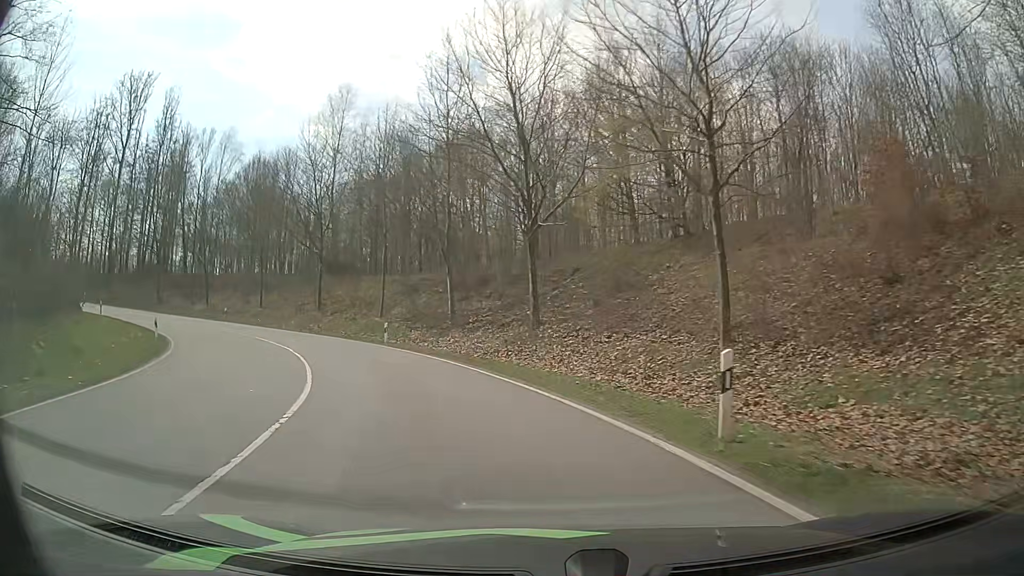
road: primary_link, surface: asphalt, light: Day
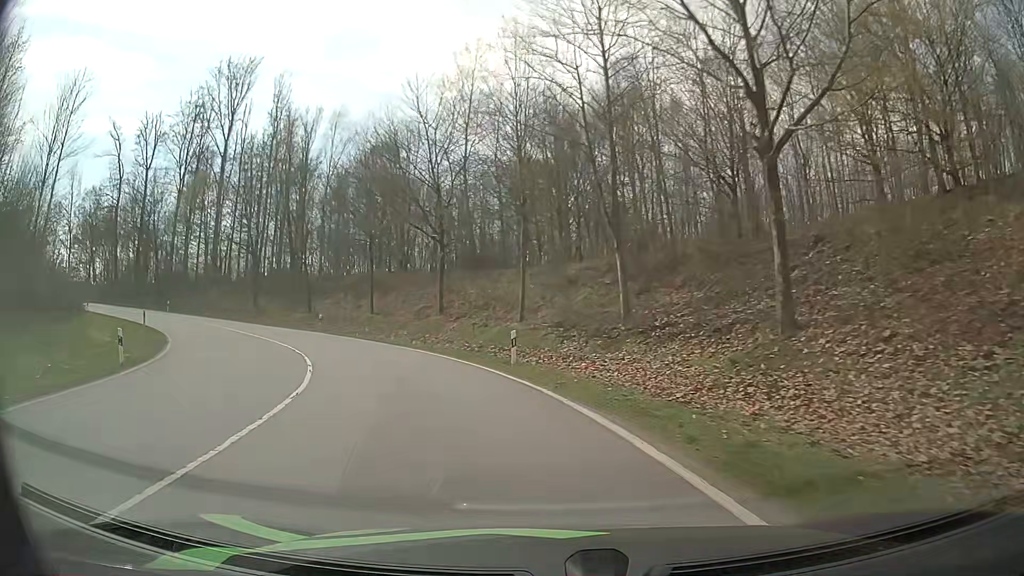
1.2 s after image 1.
(-1.5, +13.3) m; -14°
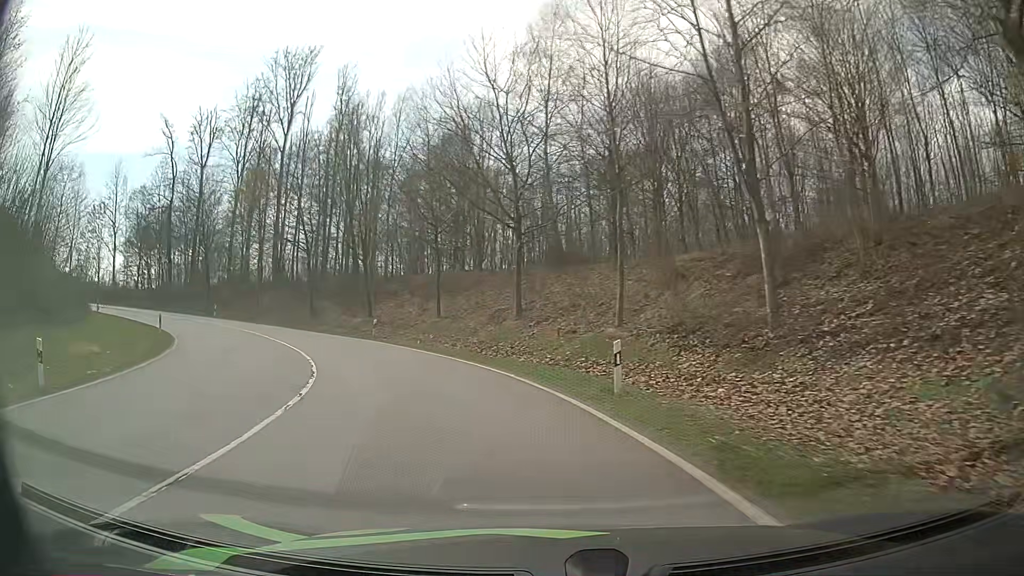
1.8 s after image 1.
(-0.4, +6.8) m; -8°
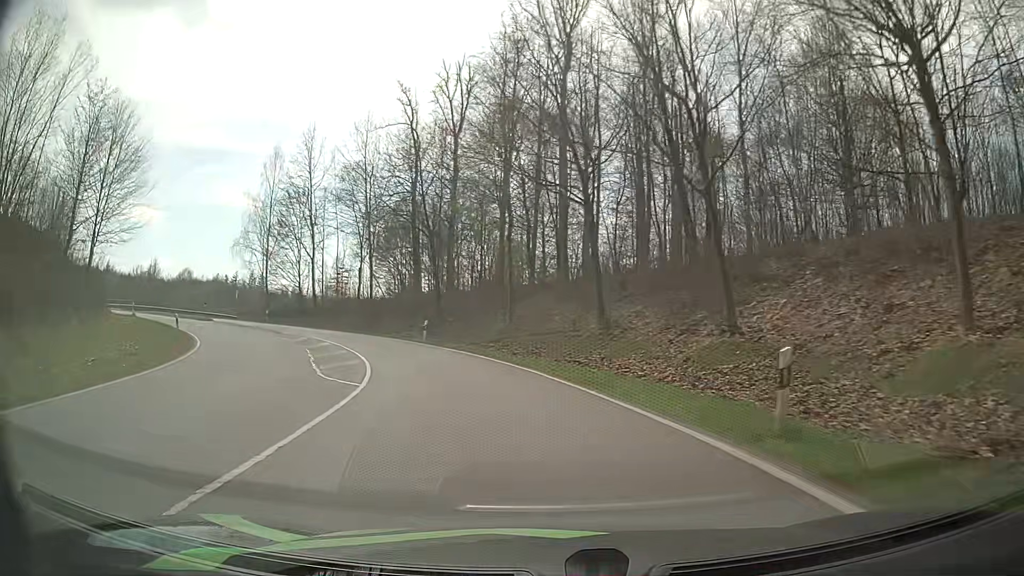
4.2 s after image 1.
(-6.7, +26.6) m; -28°
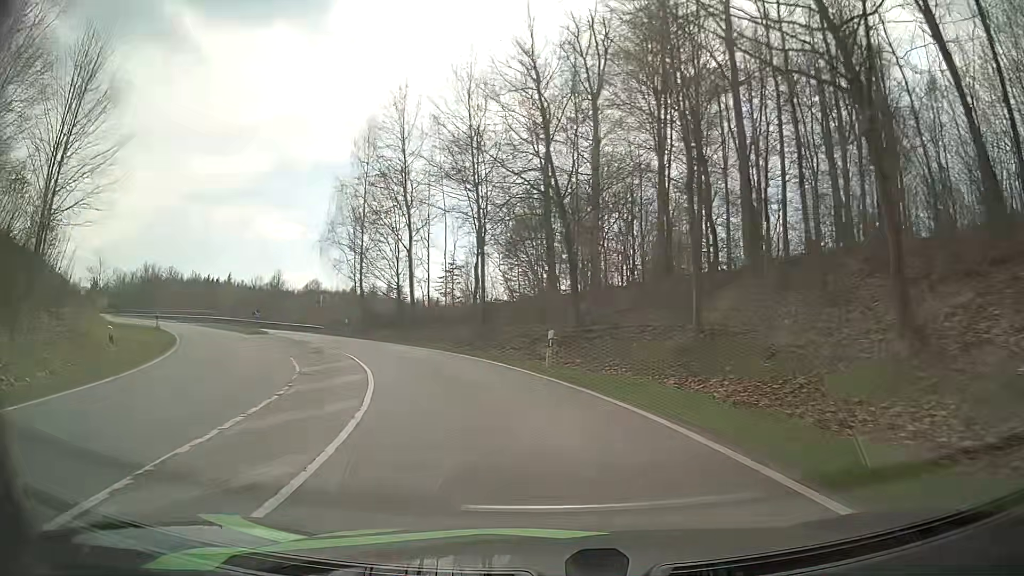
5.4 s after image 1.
(-1.6, +13.9) m; -13°
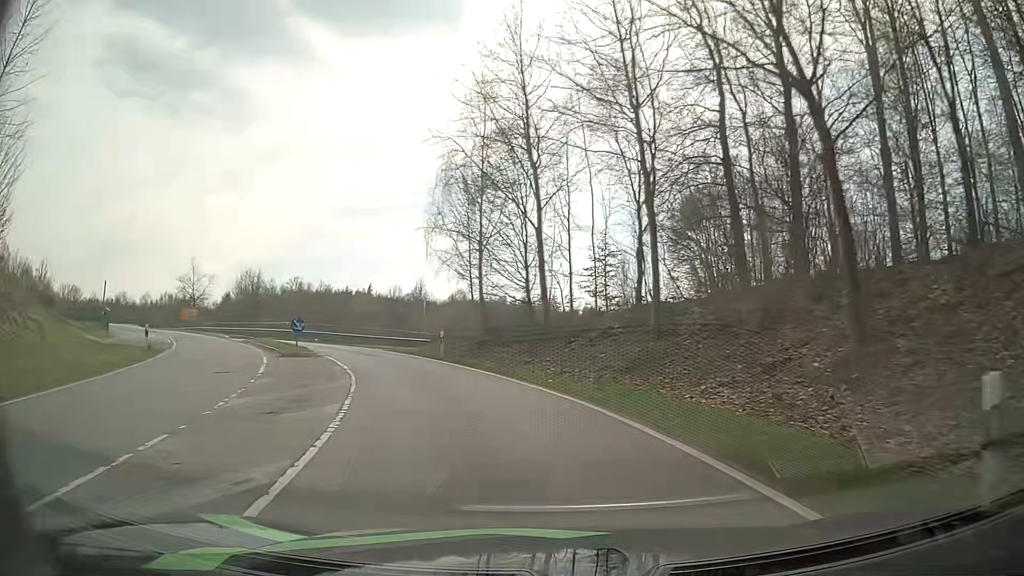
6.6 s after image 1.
(-1.5, +14.0) m; -13°
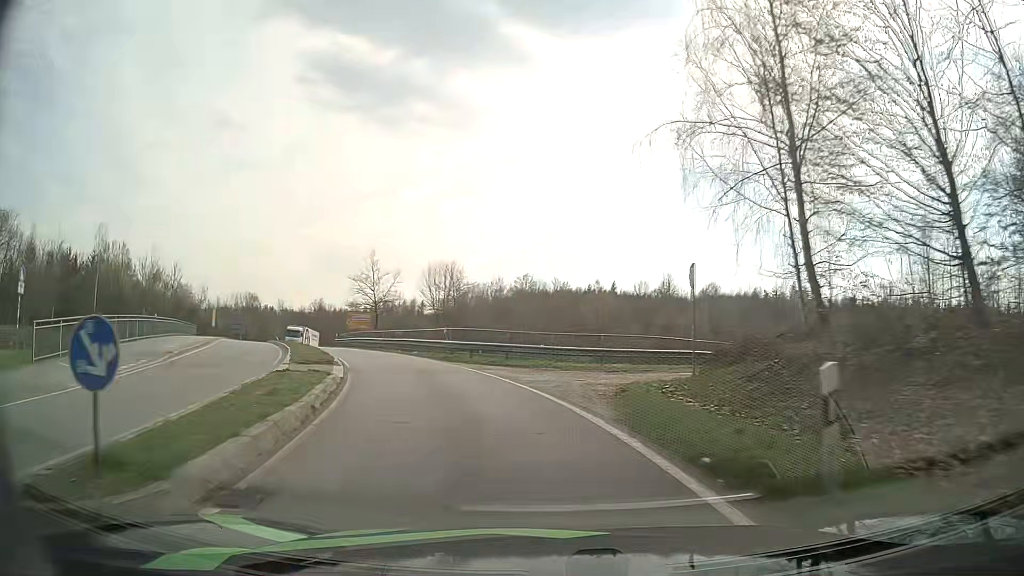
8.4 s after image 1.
(-3.7, +21.0) m; -21°
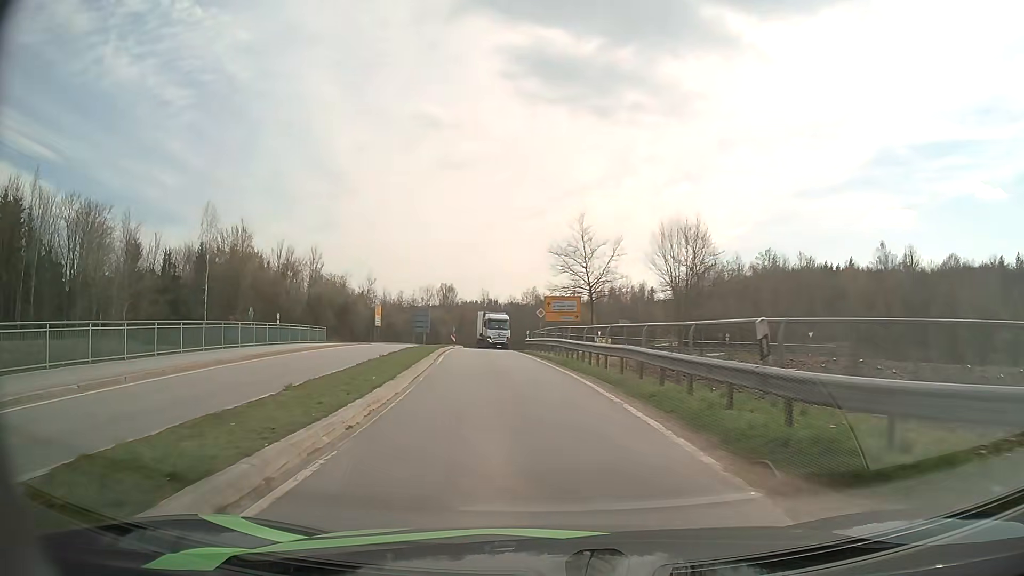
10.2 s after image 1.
(-3.7, +21.3) m; -19°
(-1, +10) (-2, +20) (-3, +30) (-4, +40) (-5, +50) (-6, +60) (-6, +70) (-5, +80) (-4, +90) (-3, +100) m
